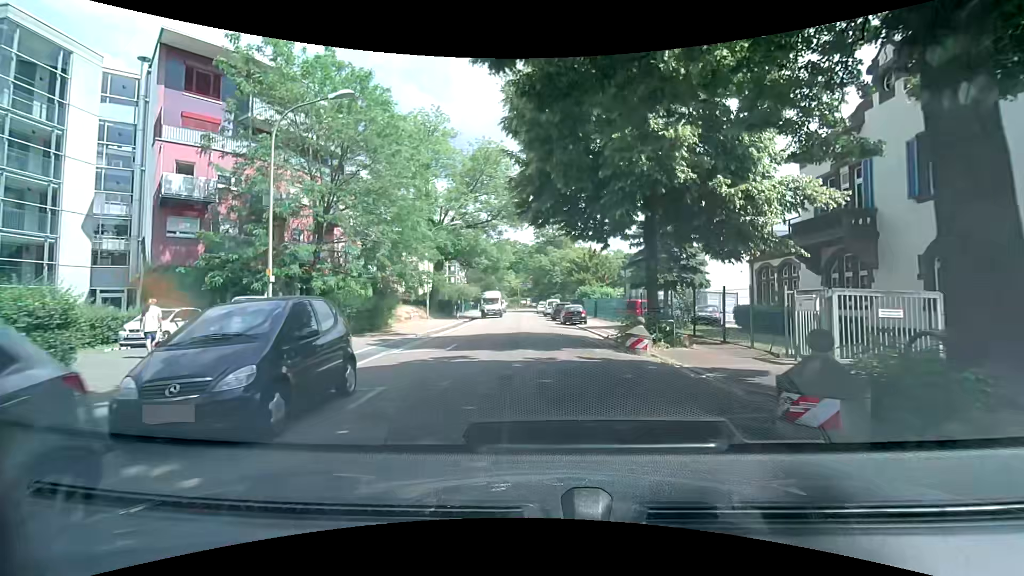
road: residential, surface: asphalt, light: Day
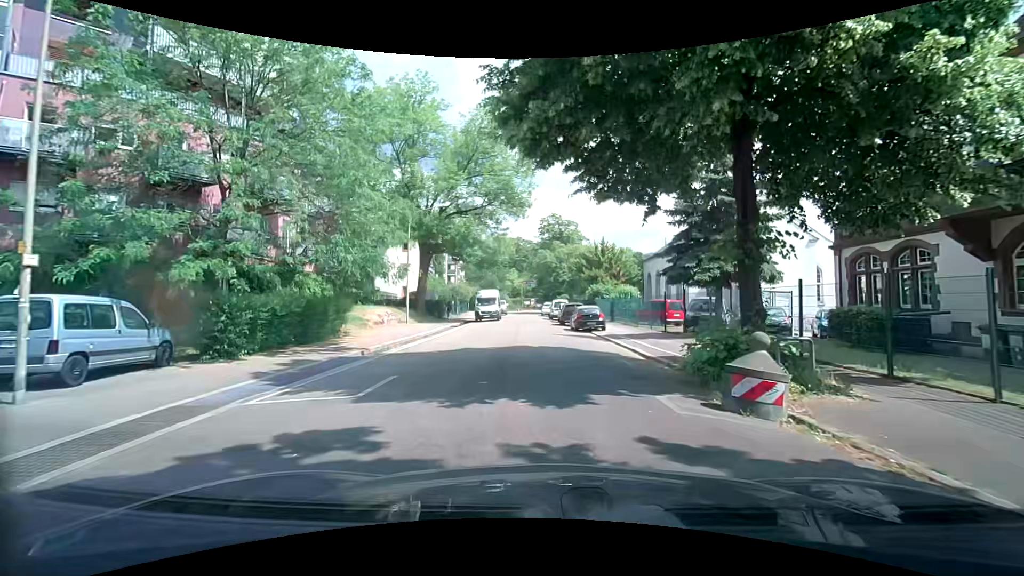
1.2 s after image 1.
(0.0, +7.9) m; 0°
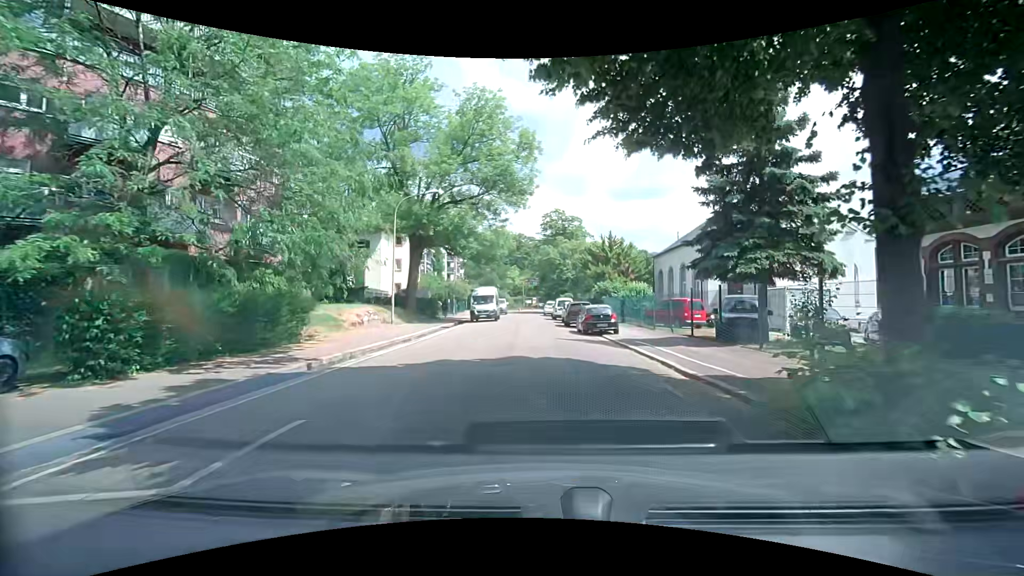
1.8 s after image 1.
(0.0, +4.0) m; -2°
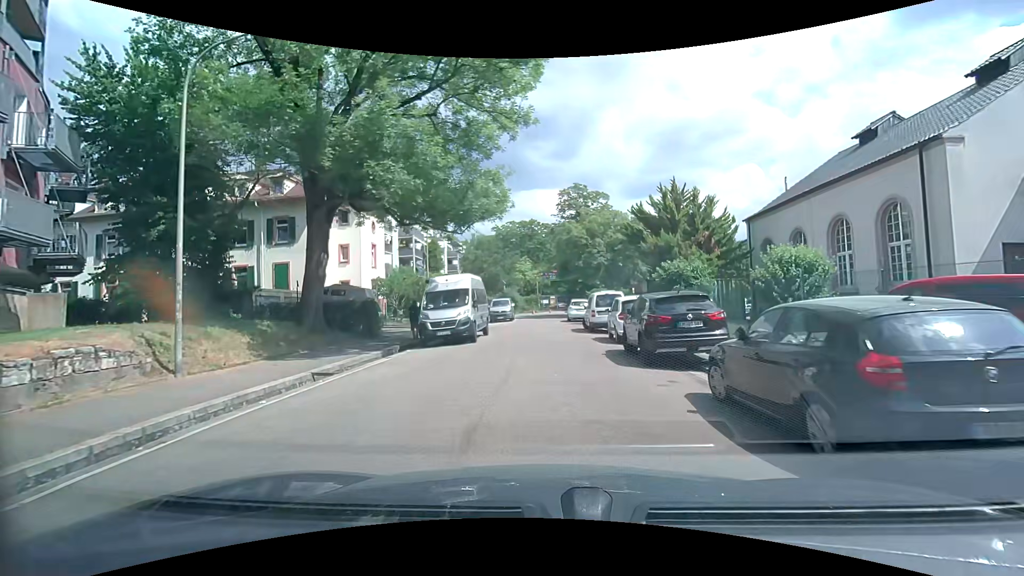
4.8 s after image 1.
(+0.2, +19.6) m; 0°
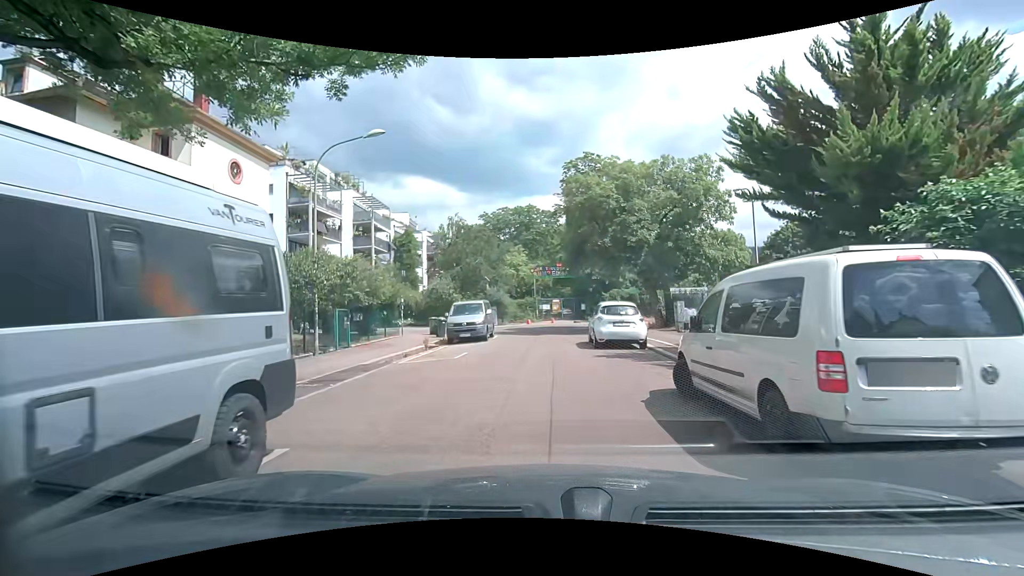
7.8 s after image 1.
(0.0, +18.1) m; 0°
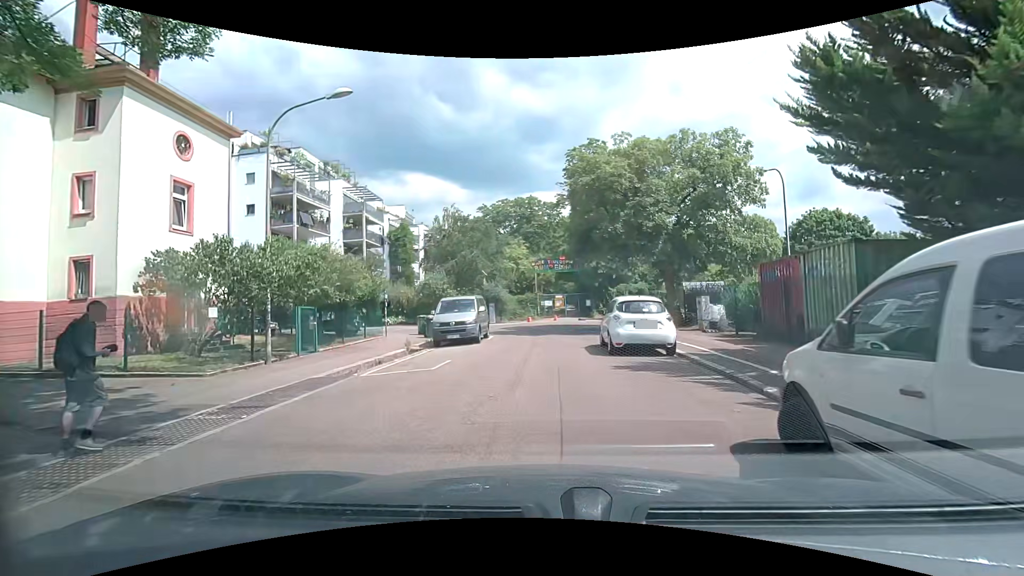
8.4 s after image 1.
(0.0, +3.3) m; -1°
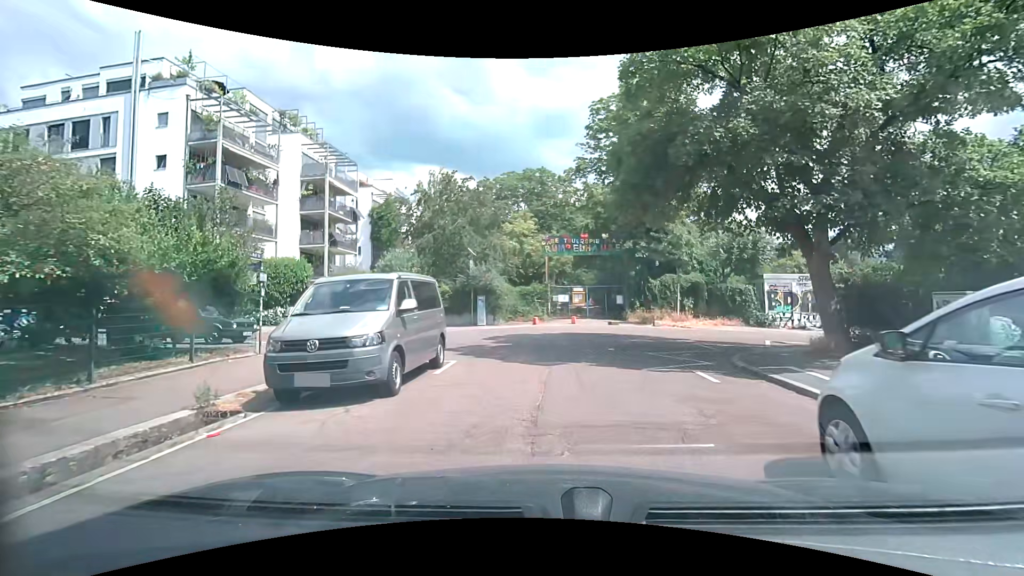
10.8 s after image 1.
(-0.1, +12.3) m; -2°
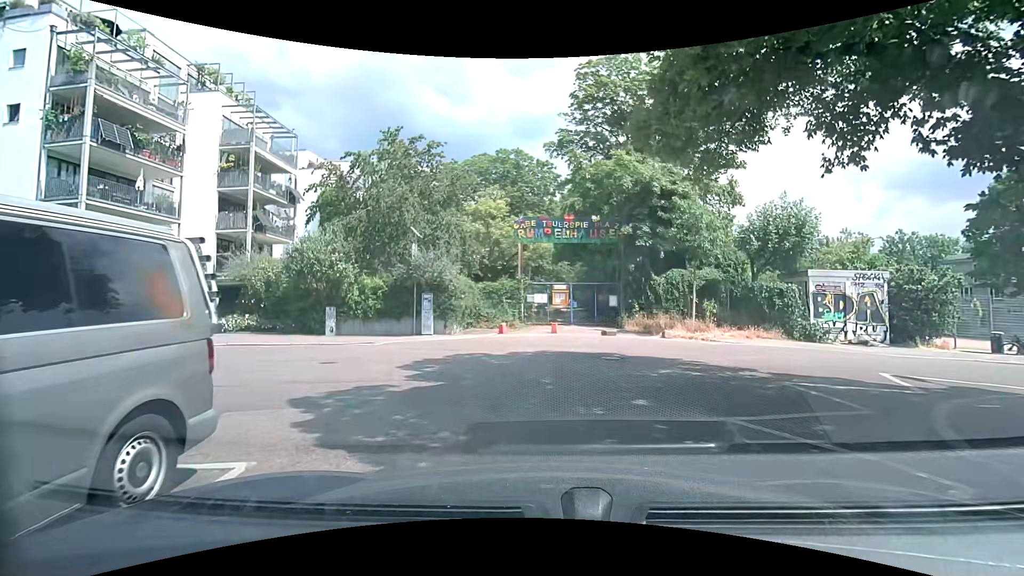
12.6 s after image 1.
(+0.3, +7.2) m; +4°
